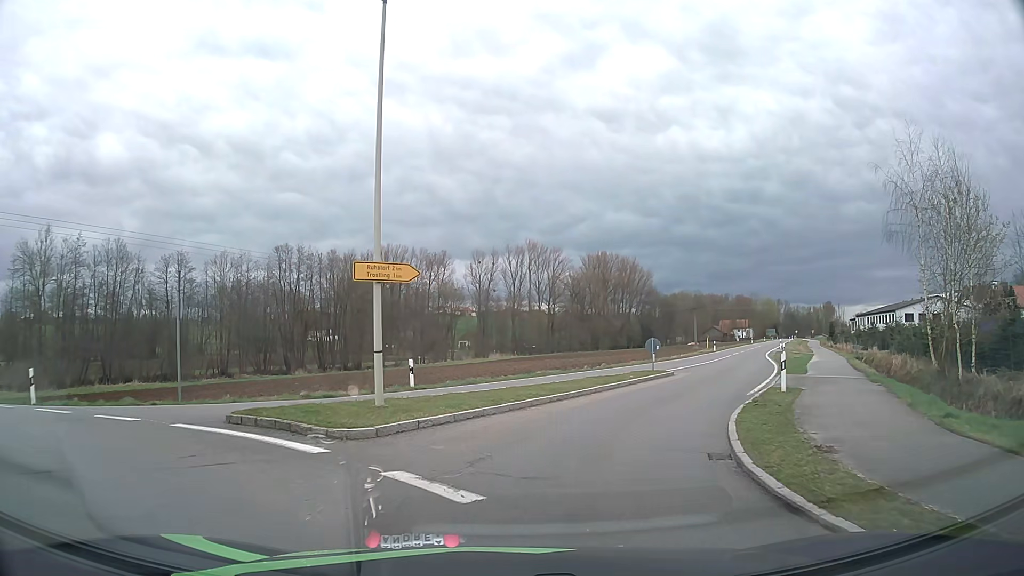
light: Day
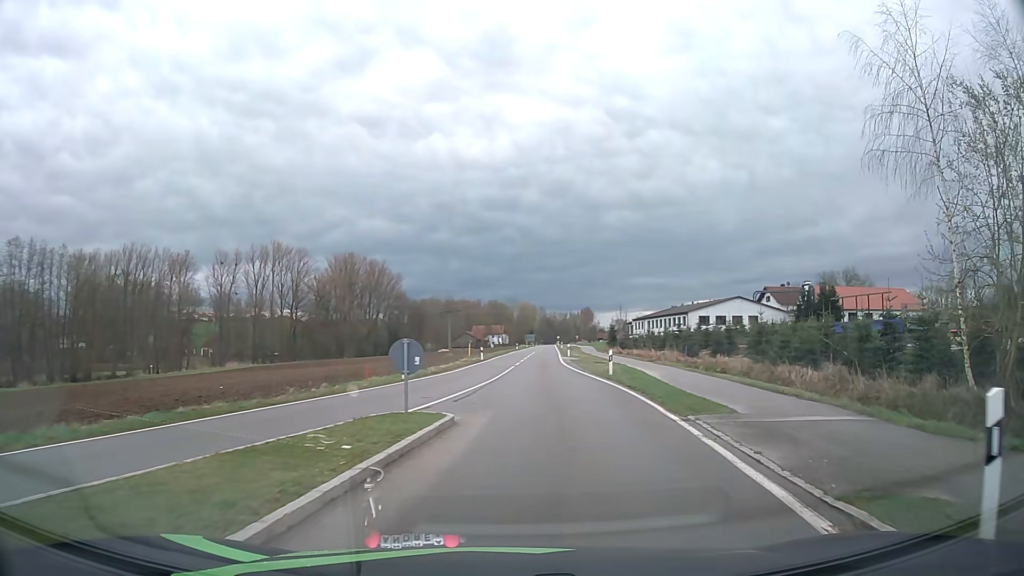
(+2.5, +14.9) m; +21°
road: tertiary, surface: asphalt
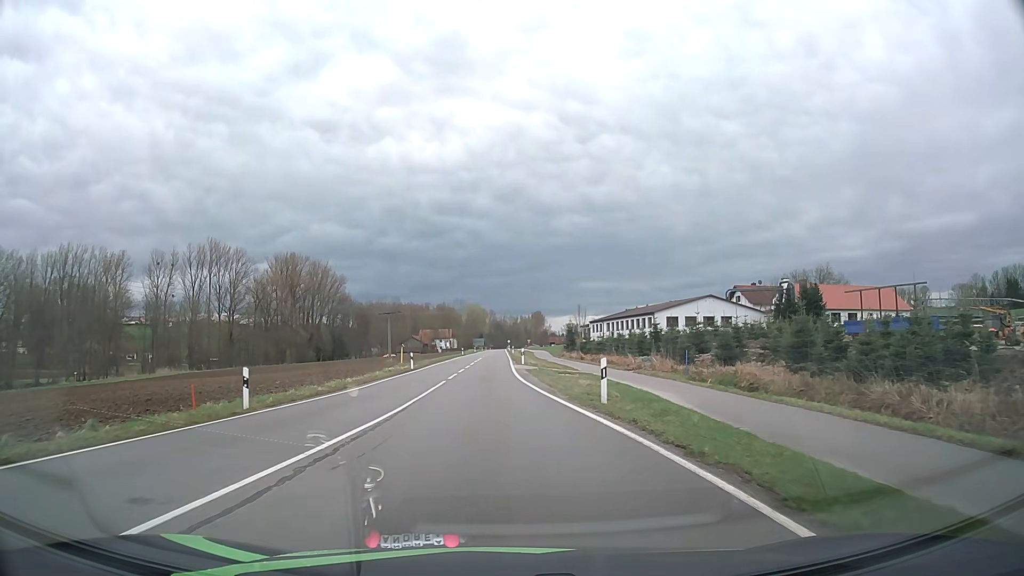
(+0.8, +12.0) m; +4°
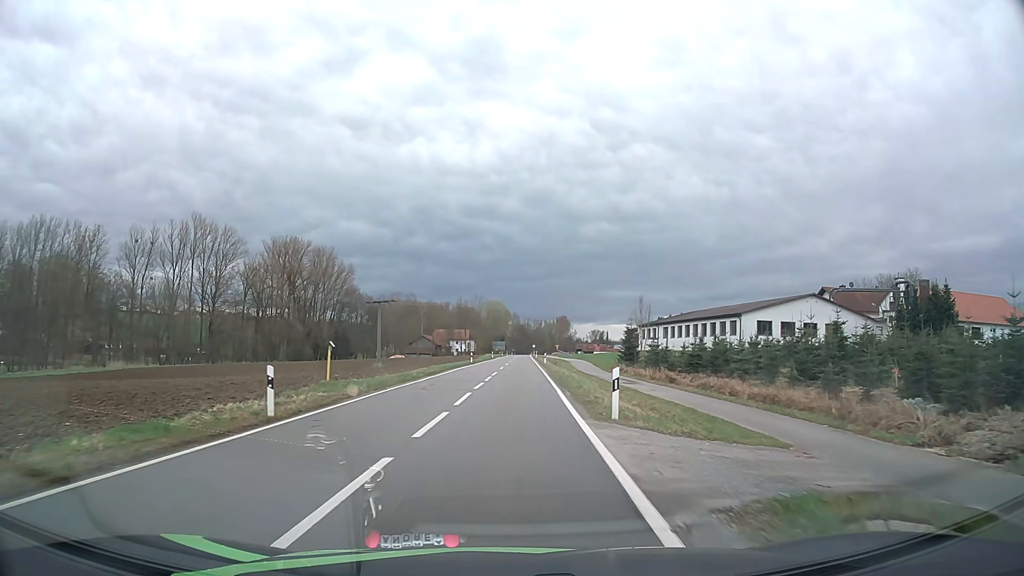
(-0.6, +29.6) m; -2°
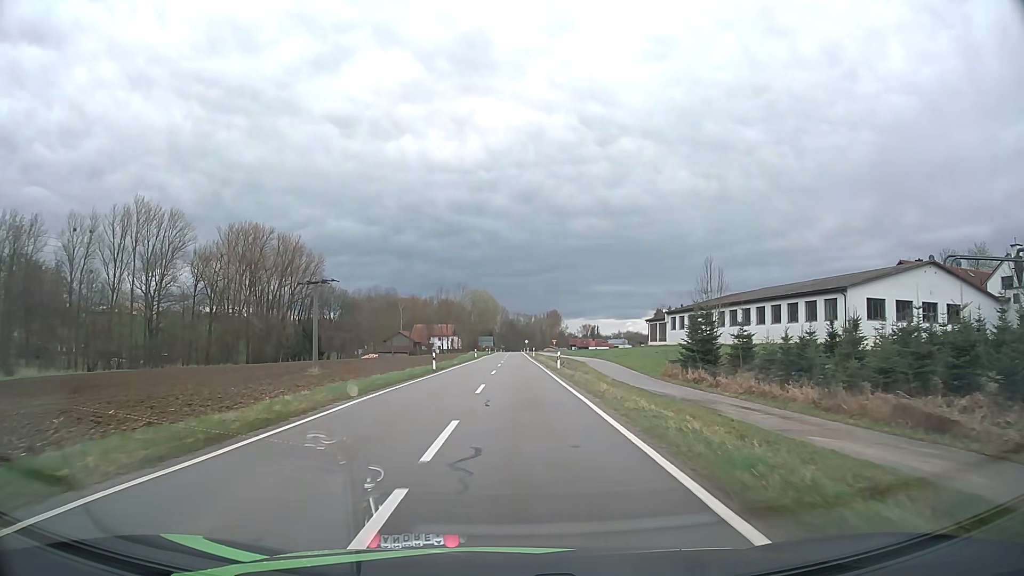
(+0.1, +26.4) m; +1°
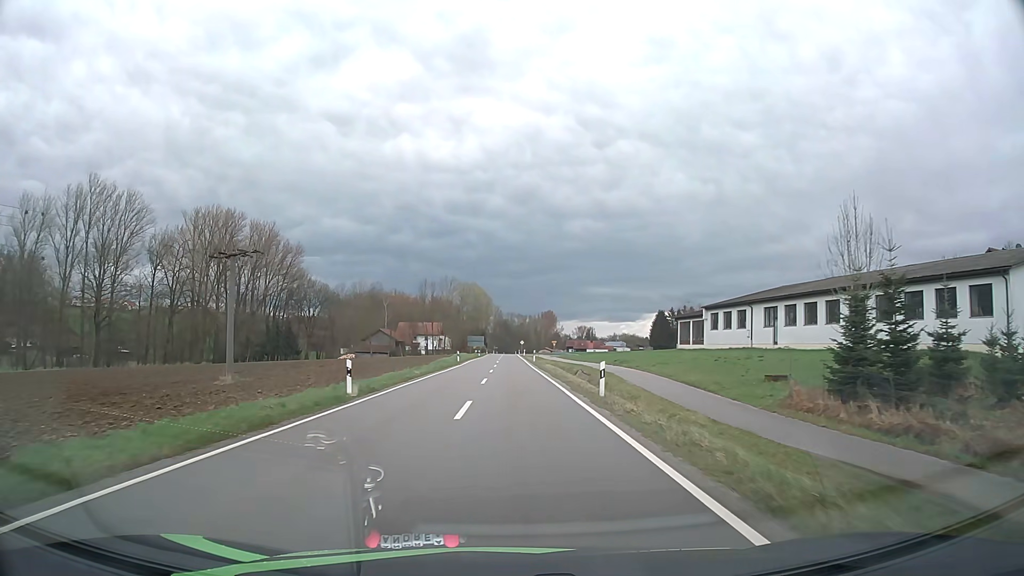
(+0.1, +19.4) m; +1°
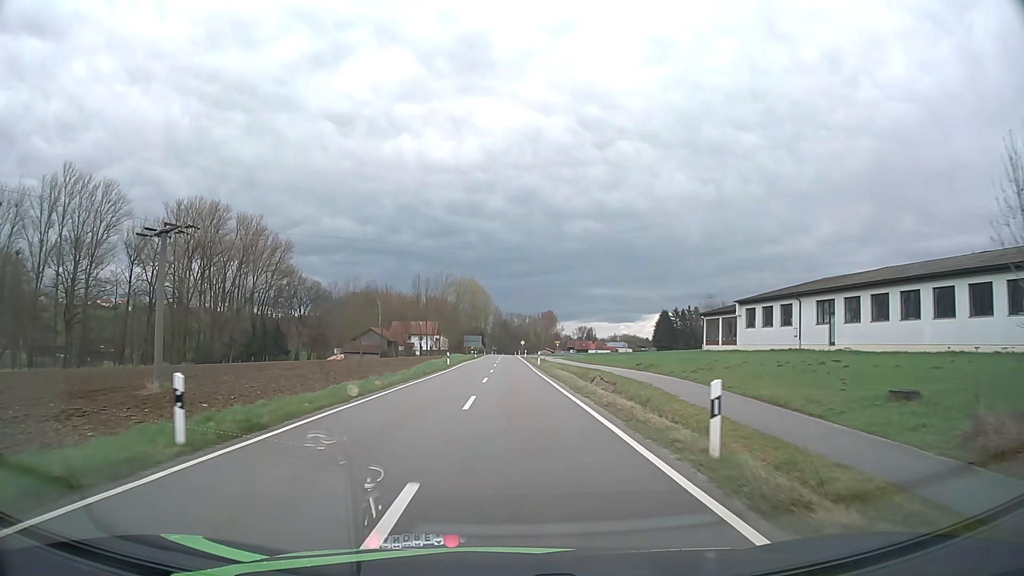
(0.0, +10.2) m; 0°
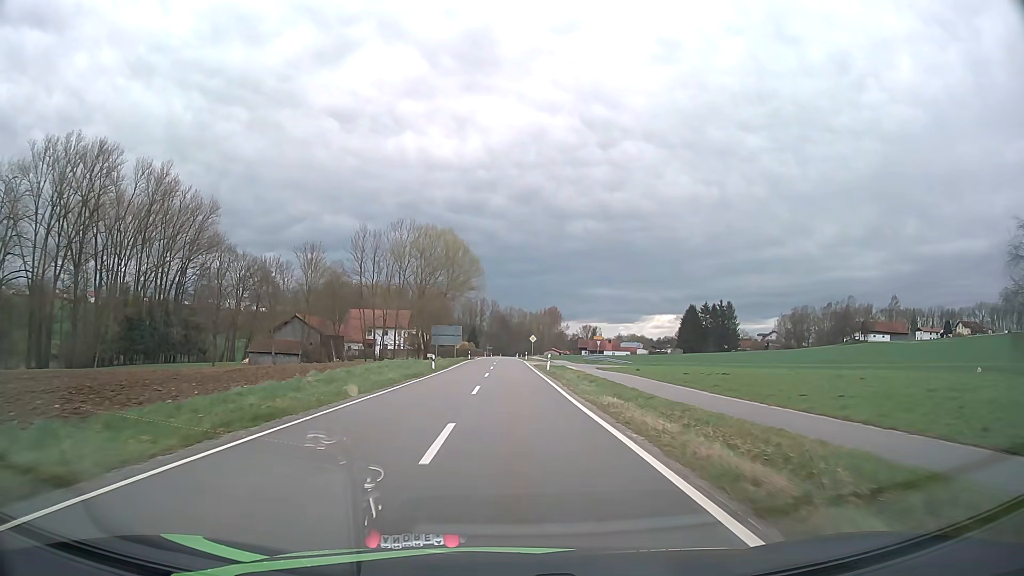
(+0.2, +55.0) m; 0°
(0, +10) (0, +20) (0, +30) (0, +40) (0, +50) (0, +60) (0, +70) (0, +80) (0, +90) (0, +100) m
